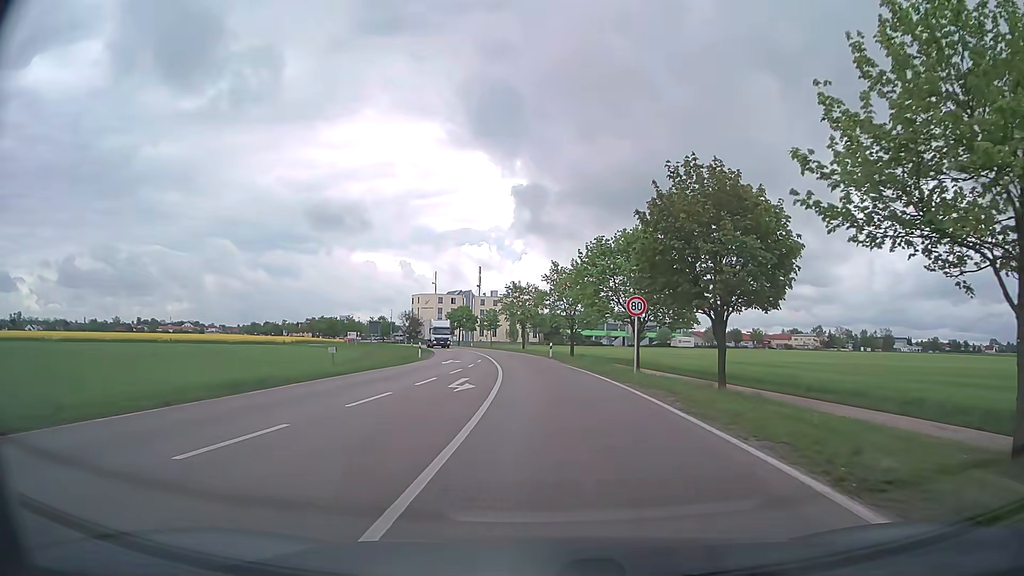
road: secondary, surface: asphalt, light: Day
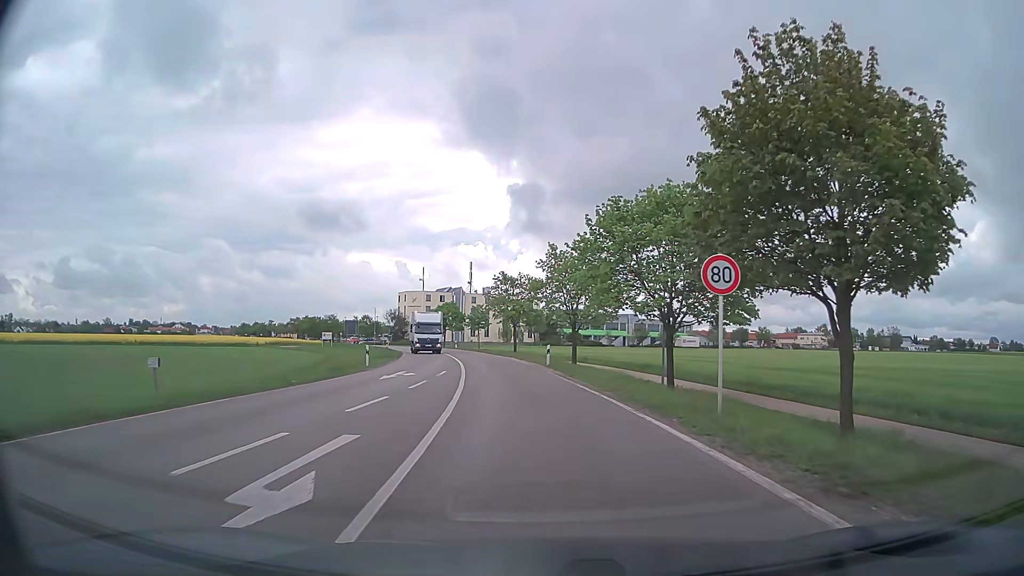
(0.0, +12.8) m; 0°
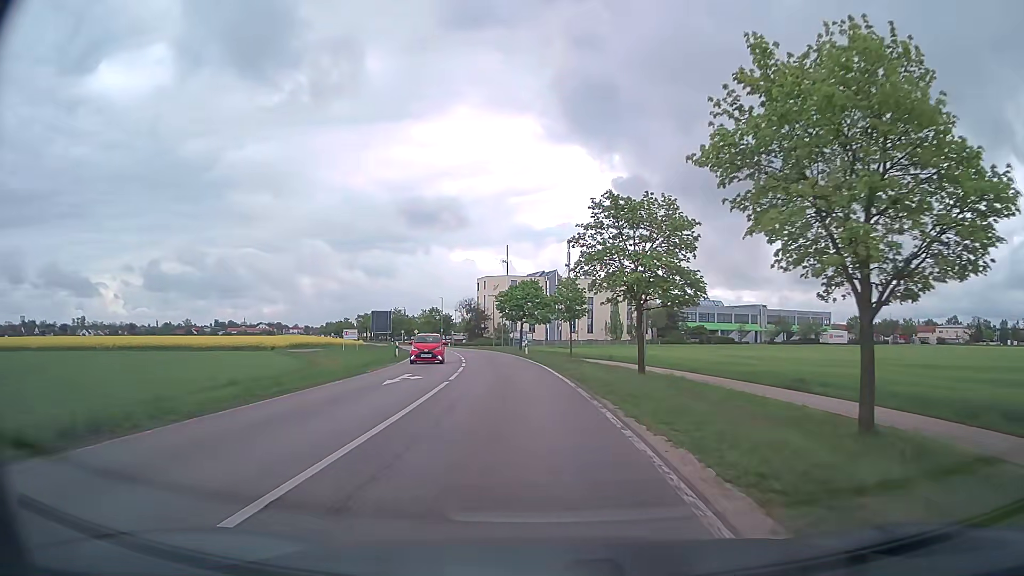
(-2.2, +38.0) m; -9°
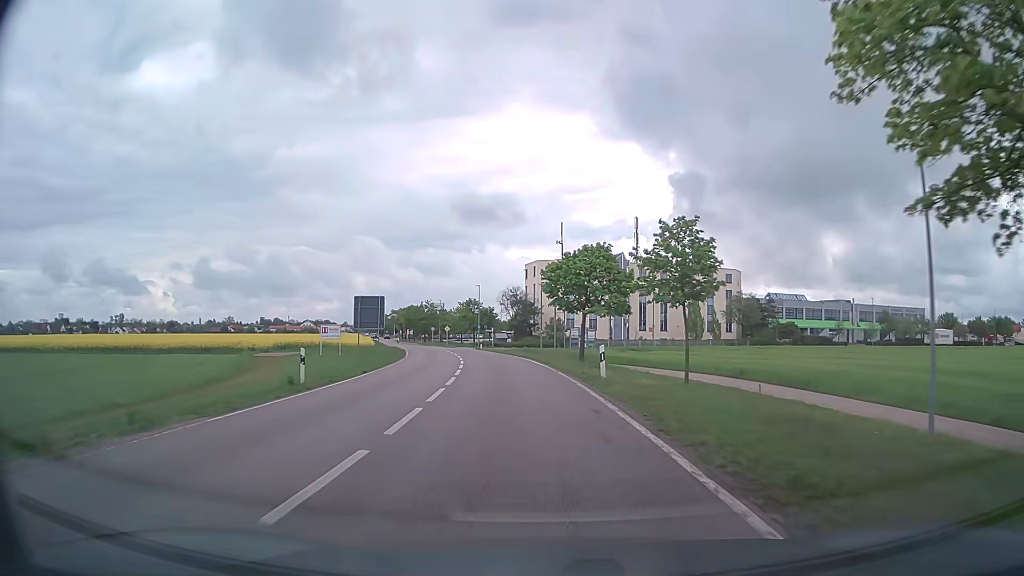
(-1.1, +25.5) m; -5°
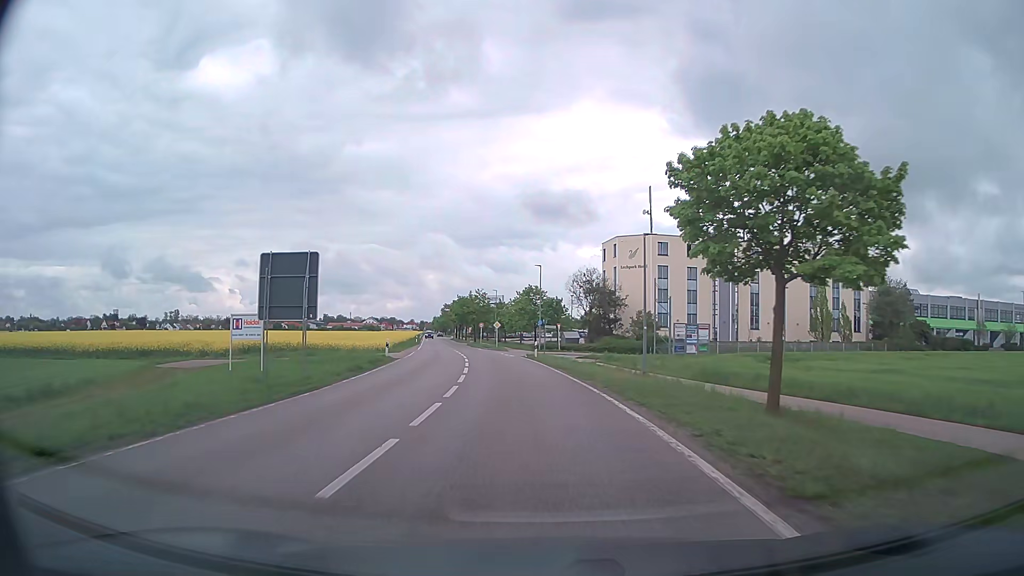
(-1.3, +26.2) m; -6°
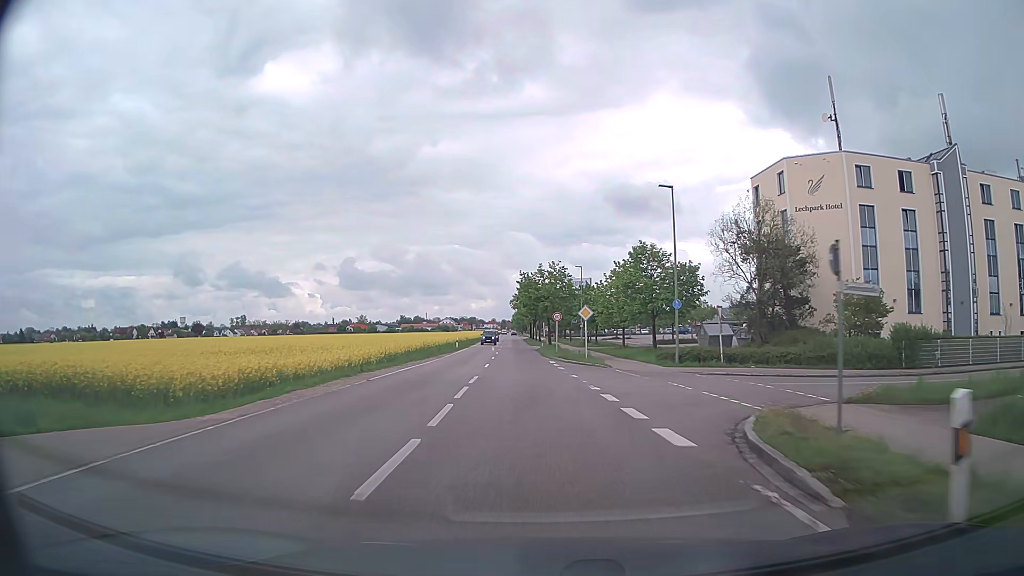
(-2.5, +35.9) m; -7°
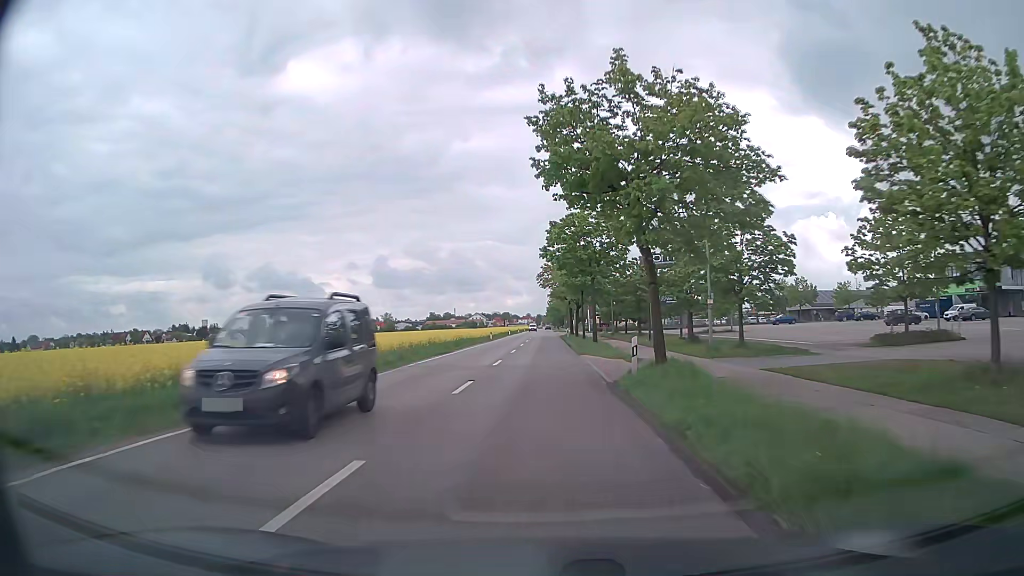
(-1.3, +45.6) m; -3°
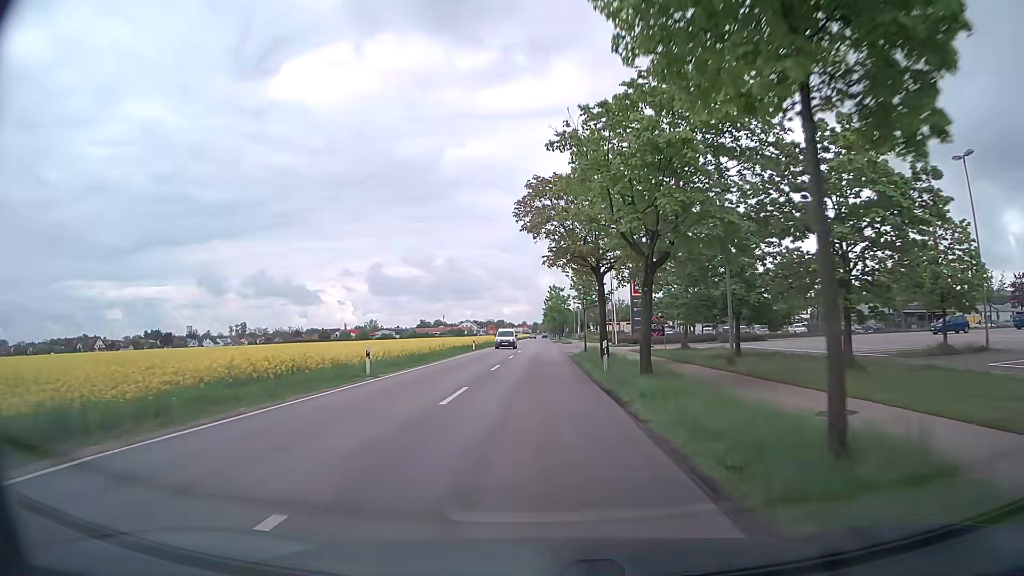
(0.0, +46.2) m; 0°
(0, +10) (0, +20) (0, +30) (0, +40) (0, +50) (0, +60) (0, +70) (0, +80) (0, +90) (0, +100) m
